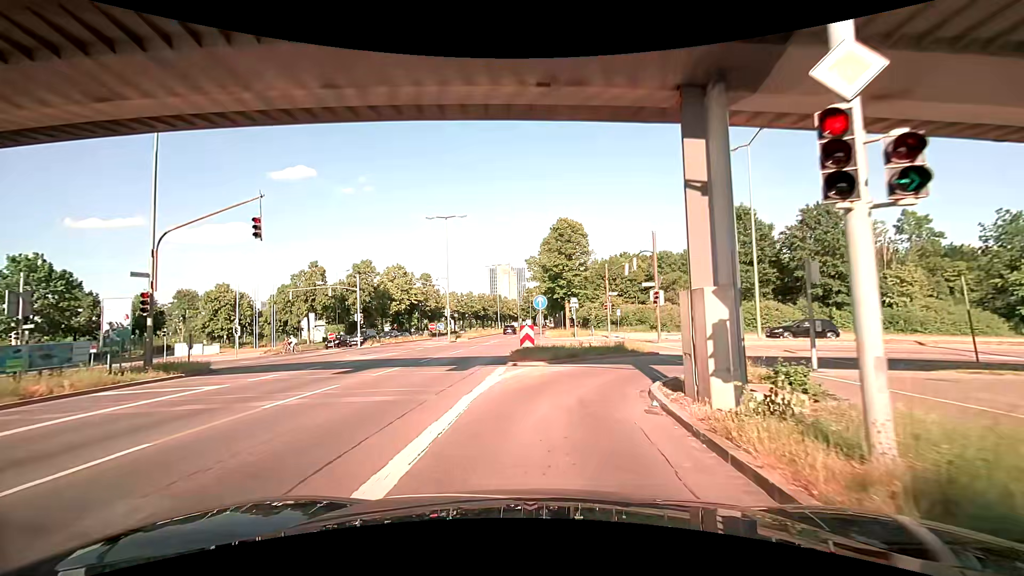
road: tertiary_link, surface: asphalt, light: Day
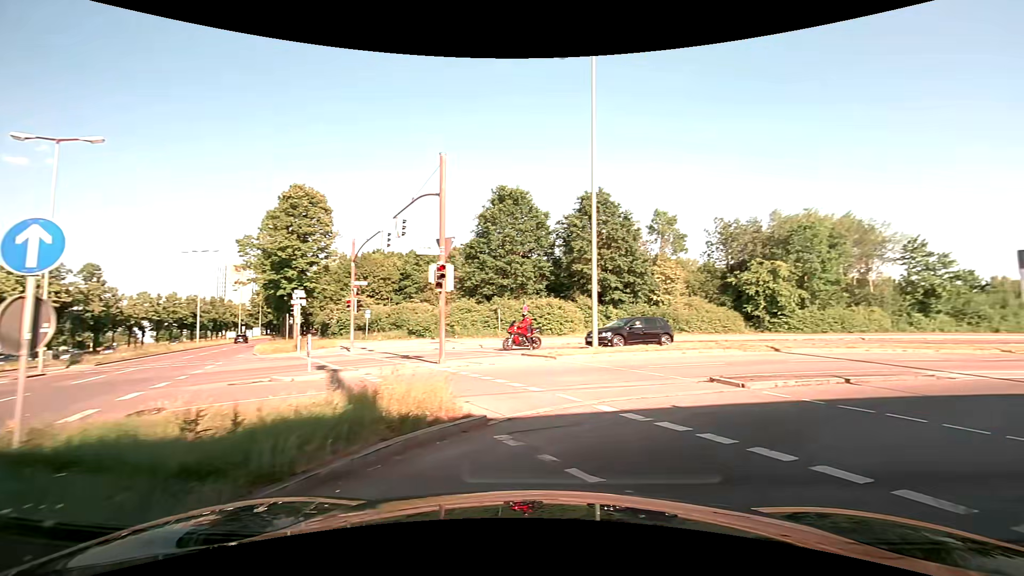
(+1.2, +15.2) m; +28°
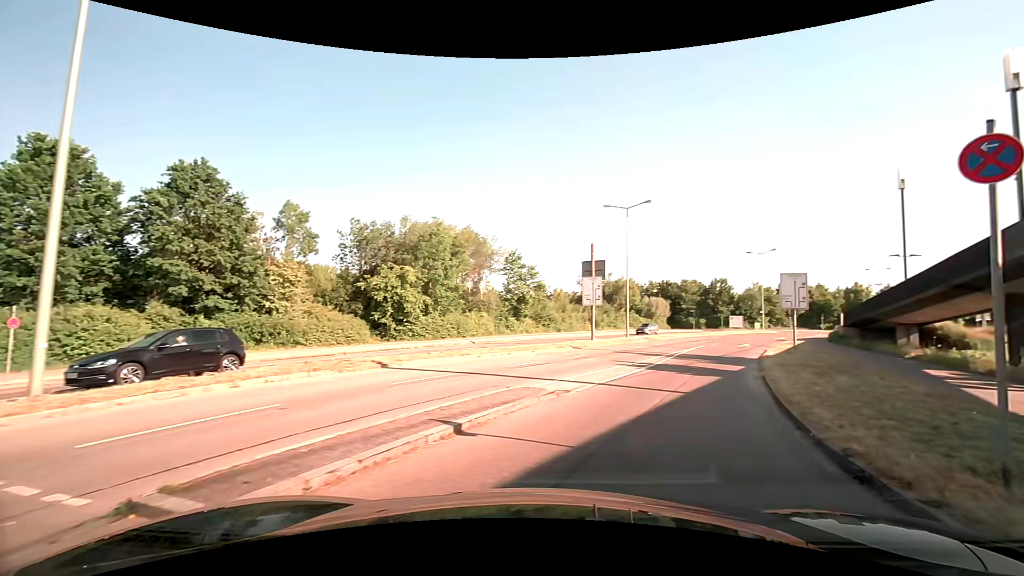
(+2.4, +7.2) m; +37°
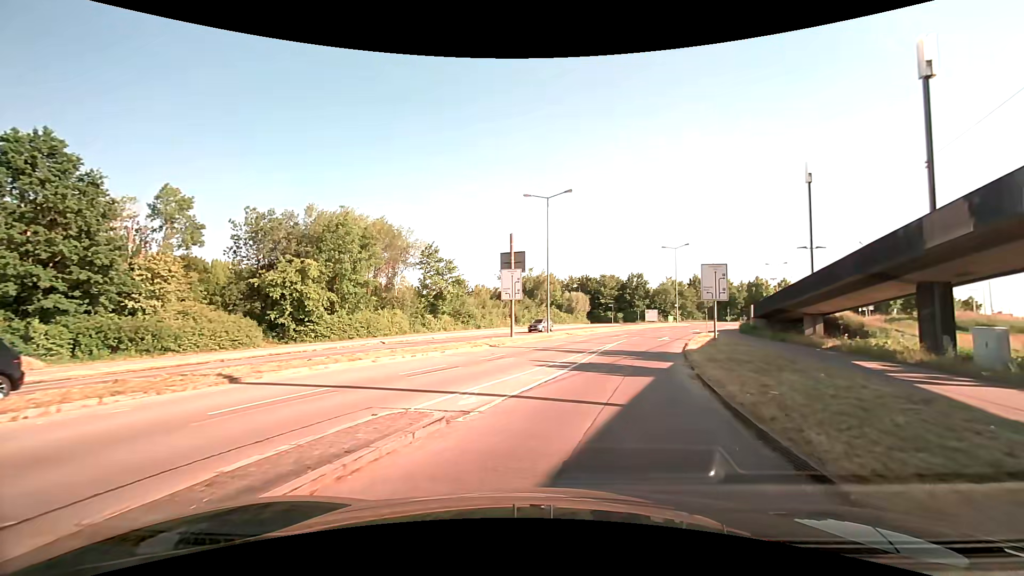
(+0.3, +3.2) m; +10°
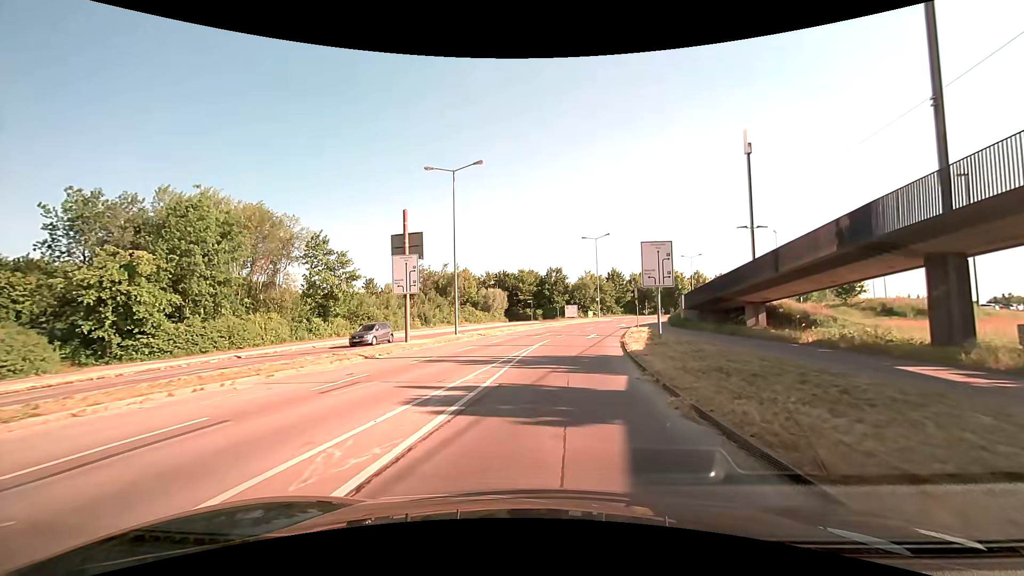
(+0.7, +8.0) m; +8°
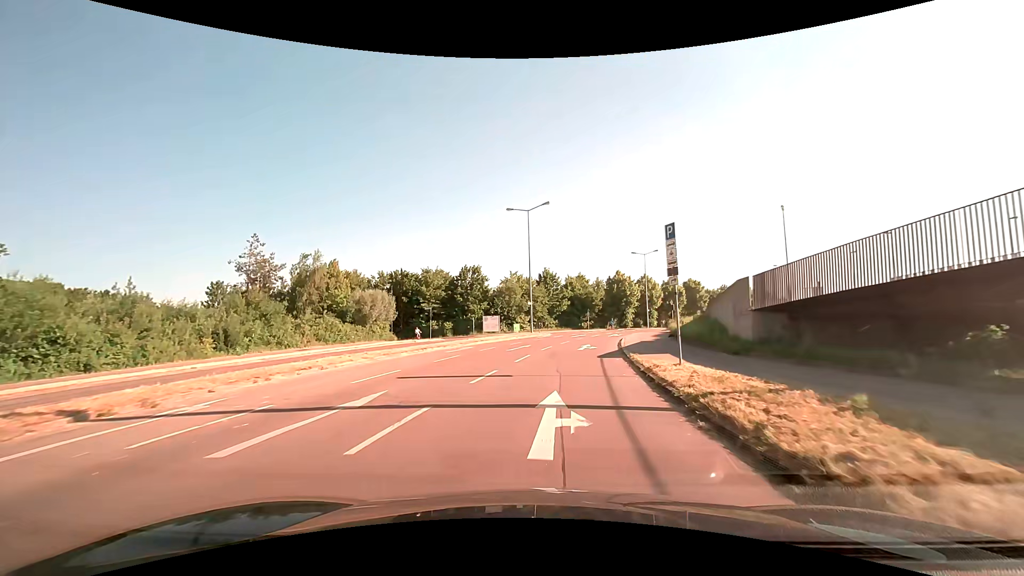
(+2.4, +28.4) m; +9°
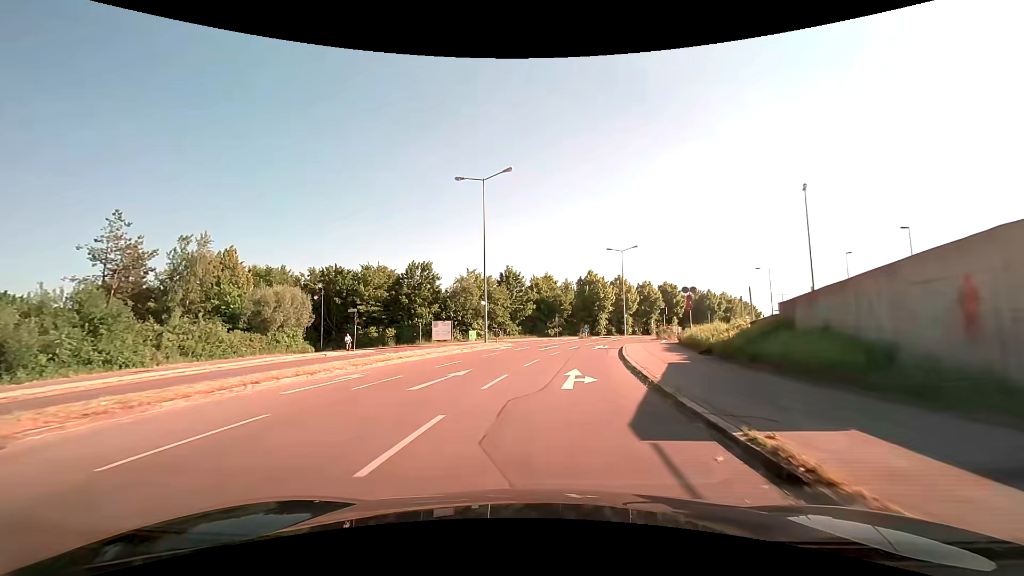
(+0.4, +12.4) m; +4°
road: tertiary
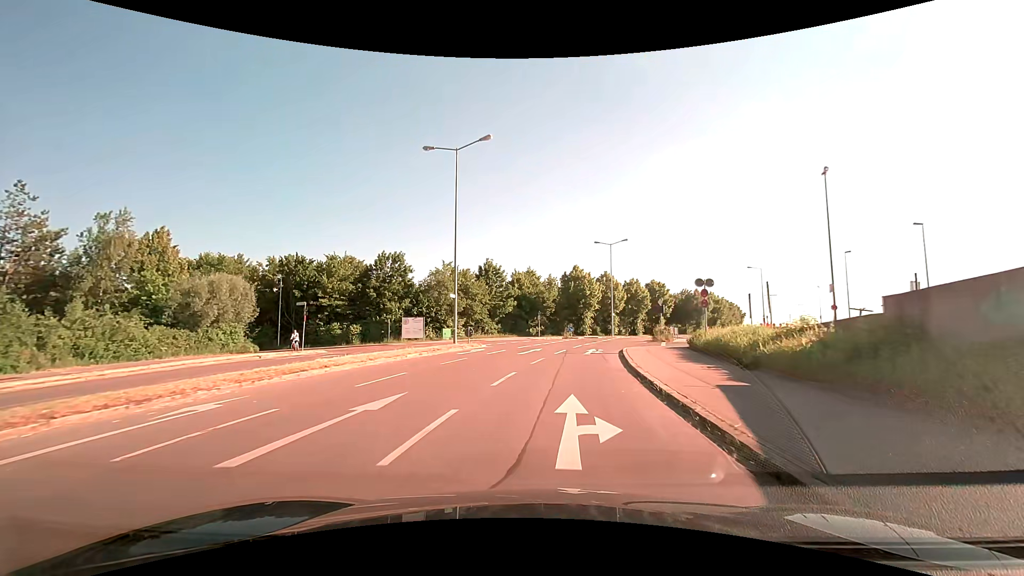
(+0.1, +5.7) m; +1°
